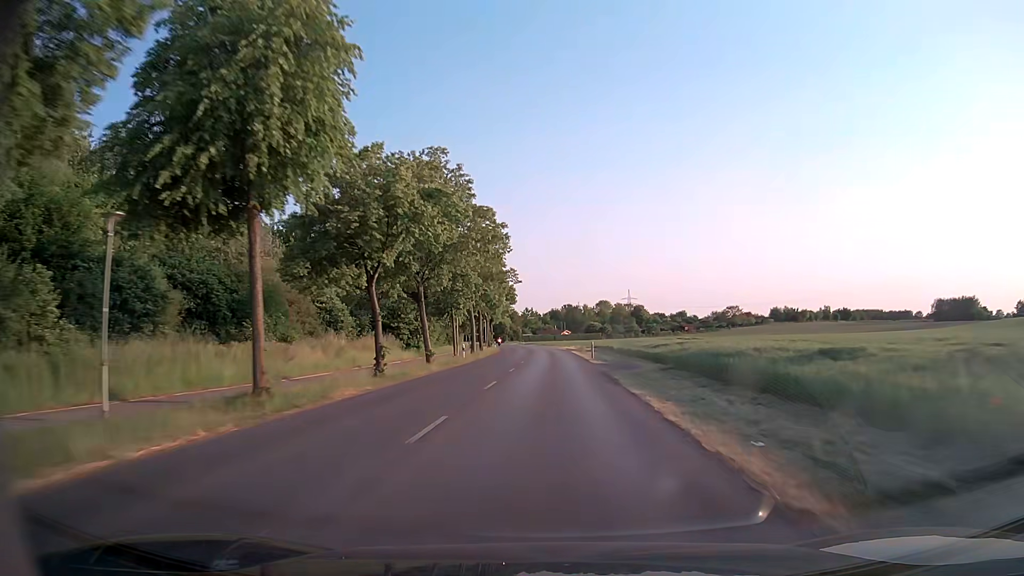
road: tertiary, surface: asphalt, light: Day
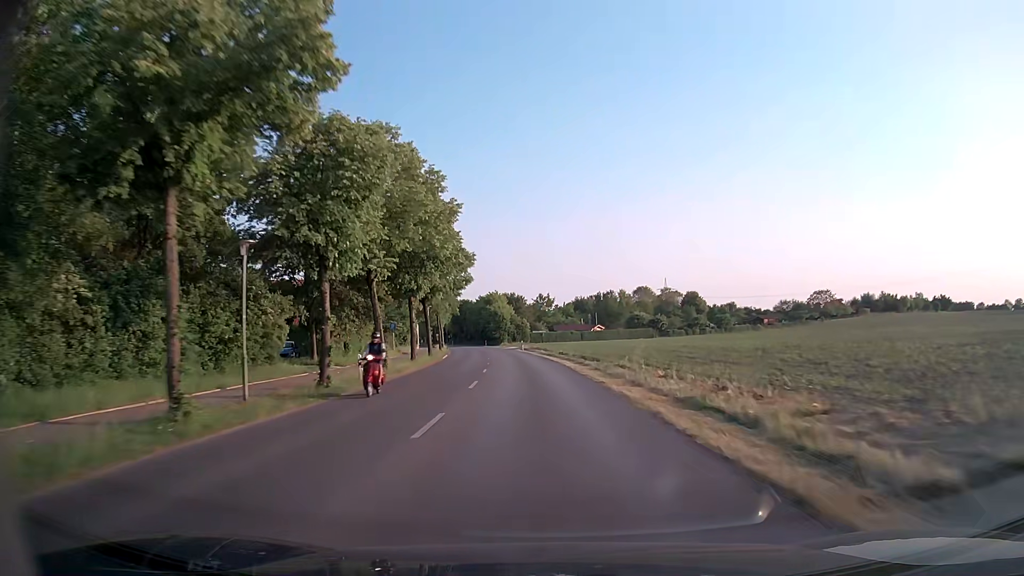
(+0.1, +72.5) m; -2°
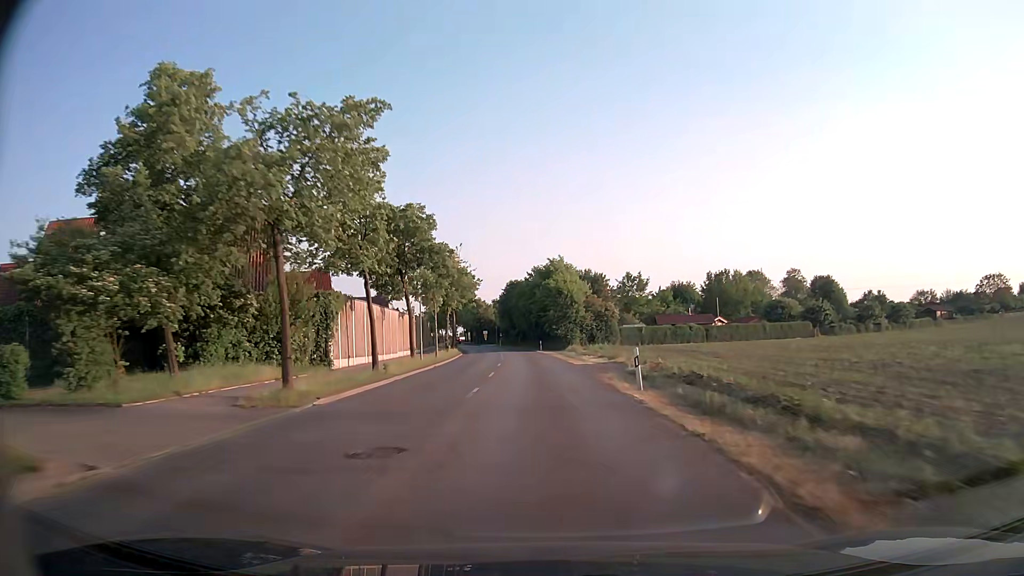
(-3.0, +53.9) m; -6°
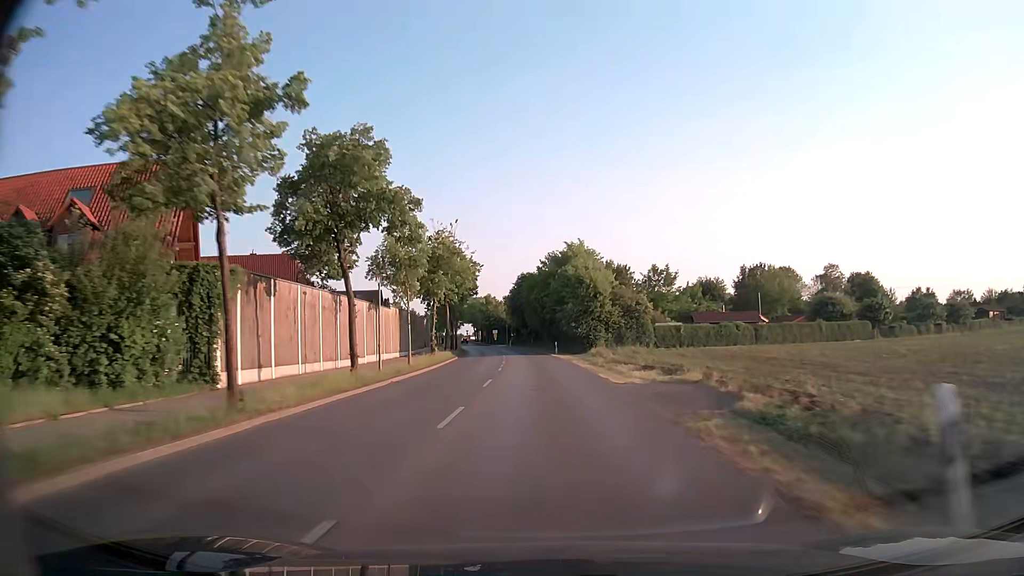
(-0.1, +13.1) m; -1°
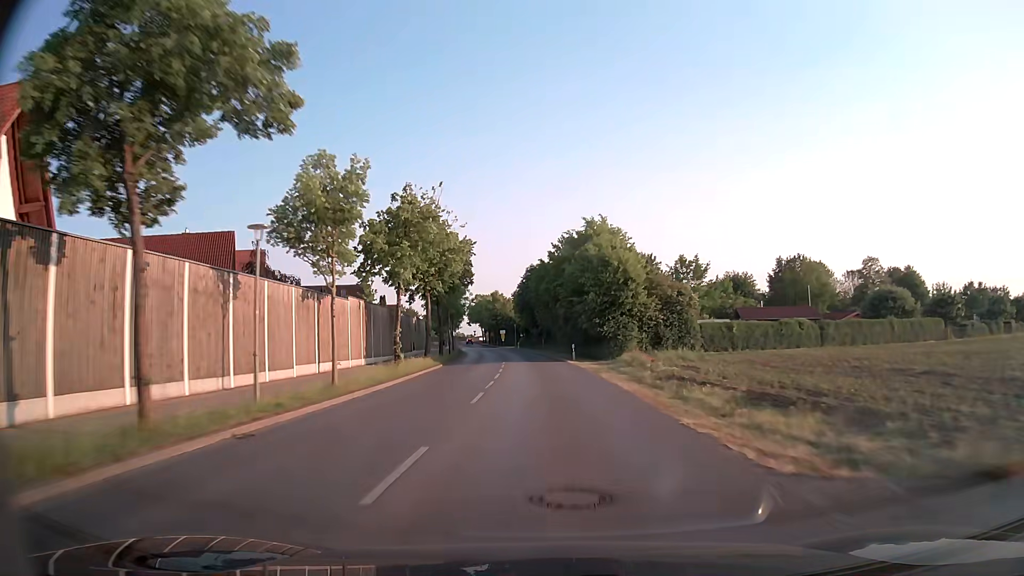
(-0.1, +13.0) m; -1°
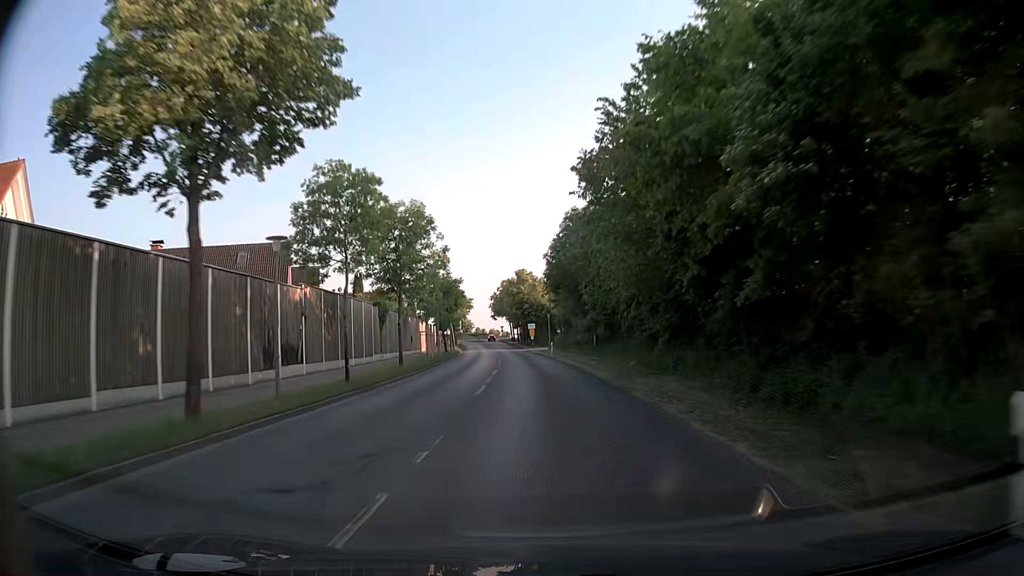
(-1.0, +38.0) m; -3°
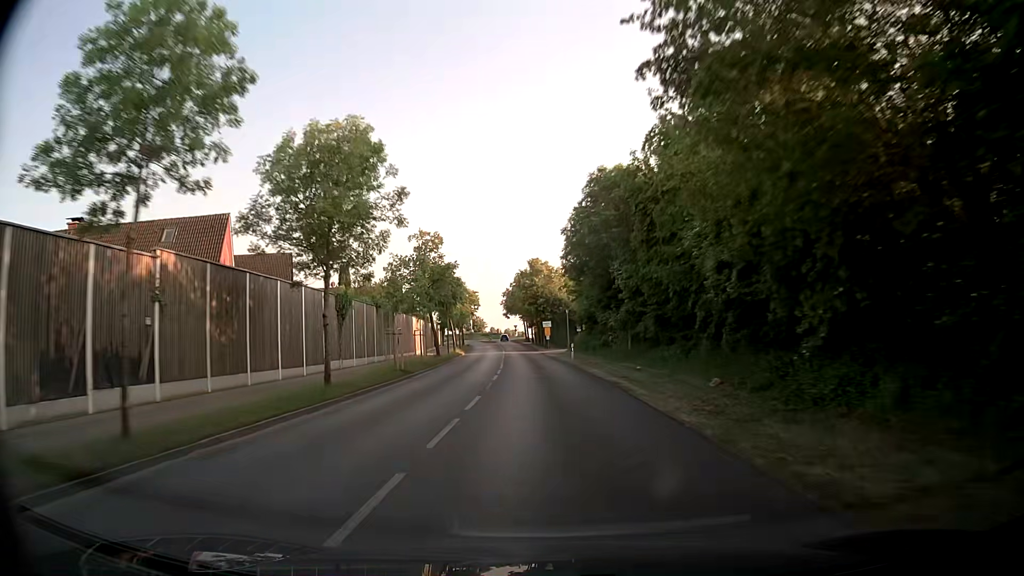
(-0.2, +12.4) m; -1°
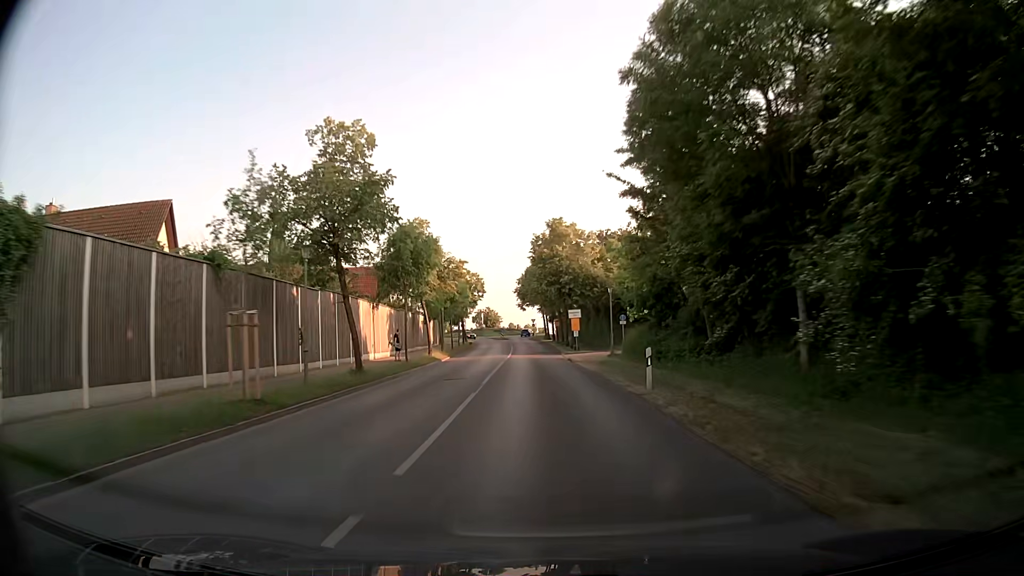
(-0.5, +24.2) m; -2°
